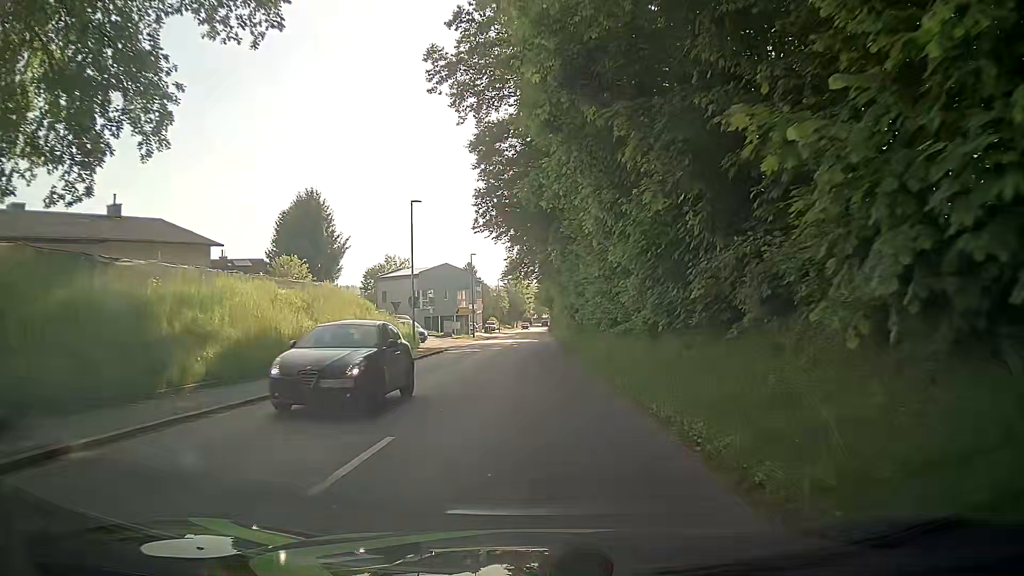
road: tertiary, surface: asphalt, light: Day
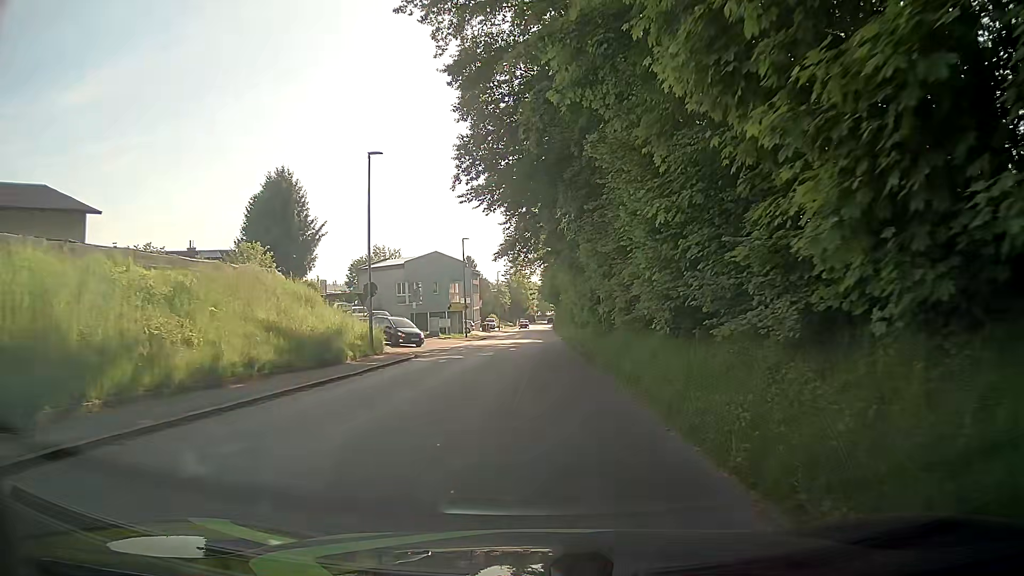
(+0.1, +10.3) m; +1°
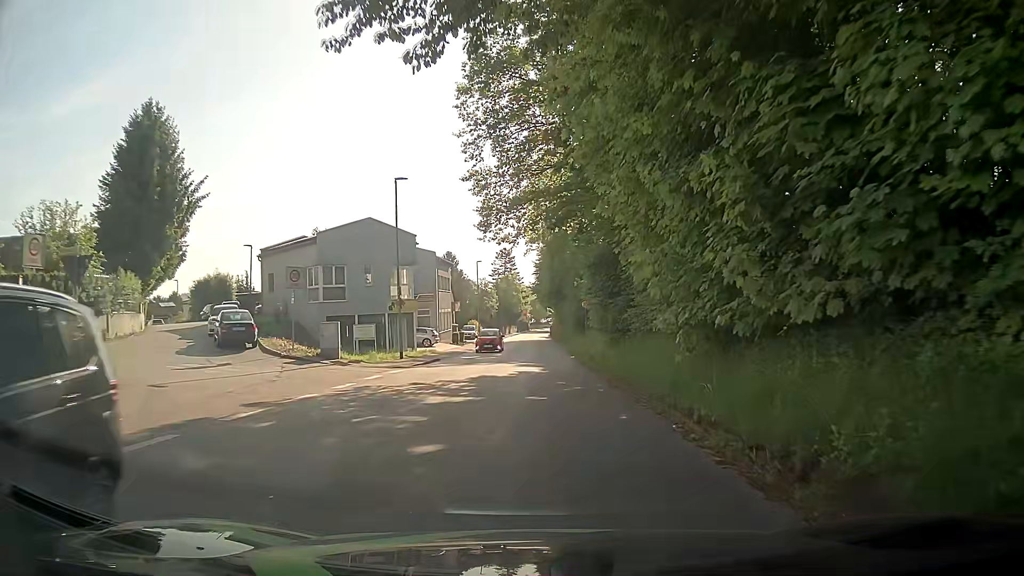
(-0.4, +25.3) m; 0°
